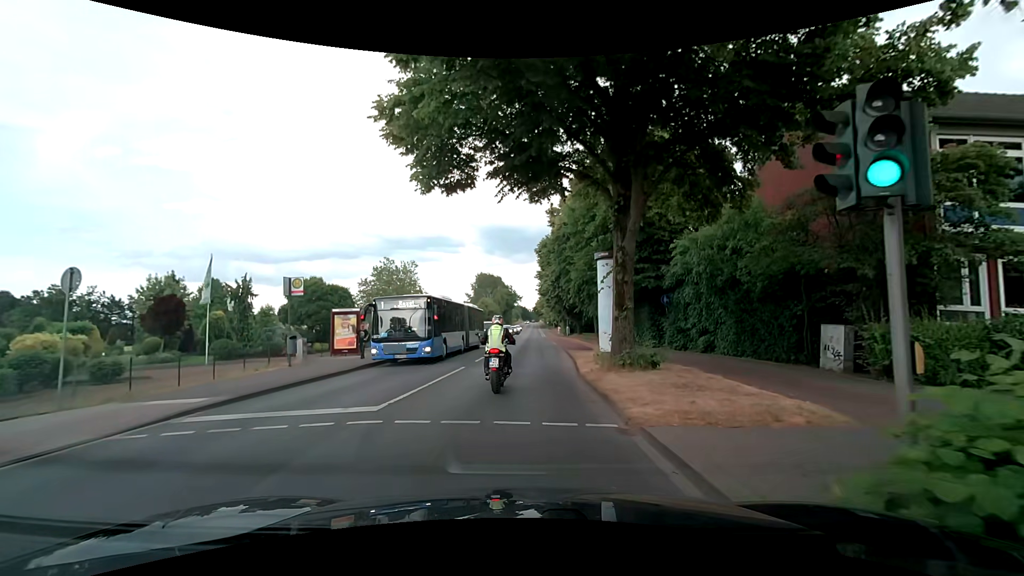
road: secondary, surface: asphalt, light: Day
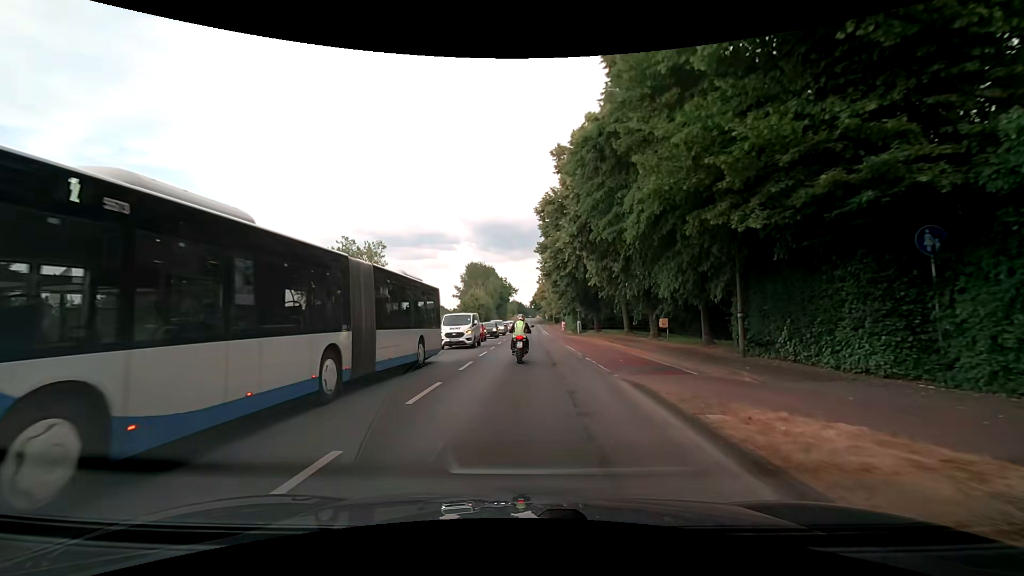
(+0.2, +19.2) m; 0°
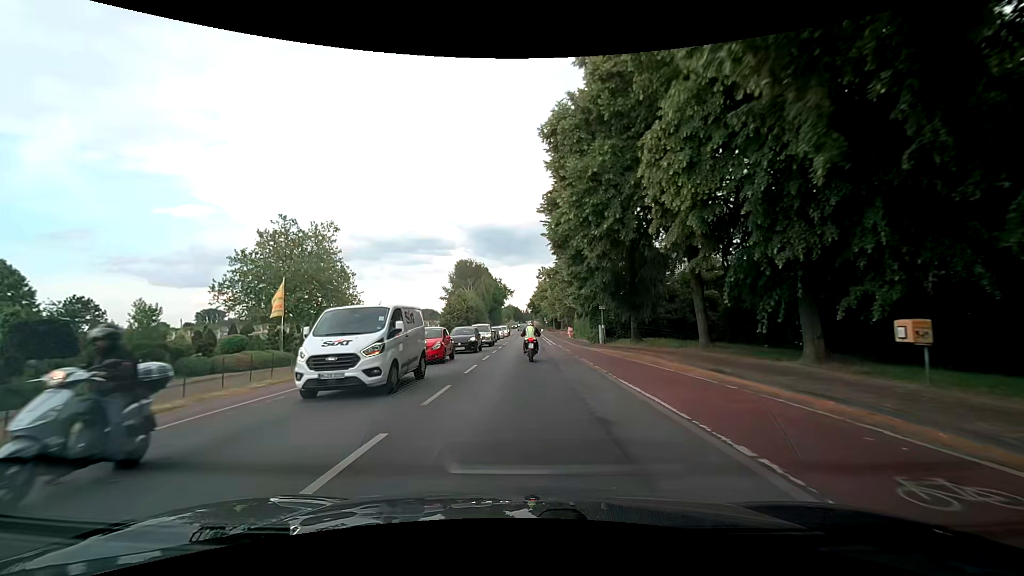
(+0.3, +17.5) m; +2°
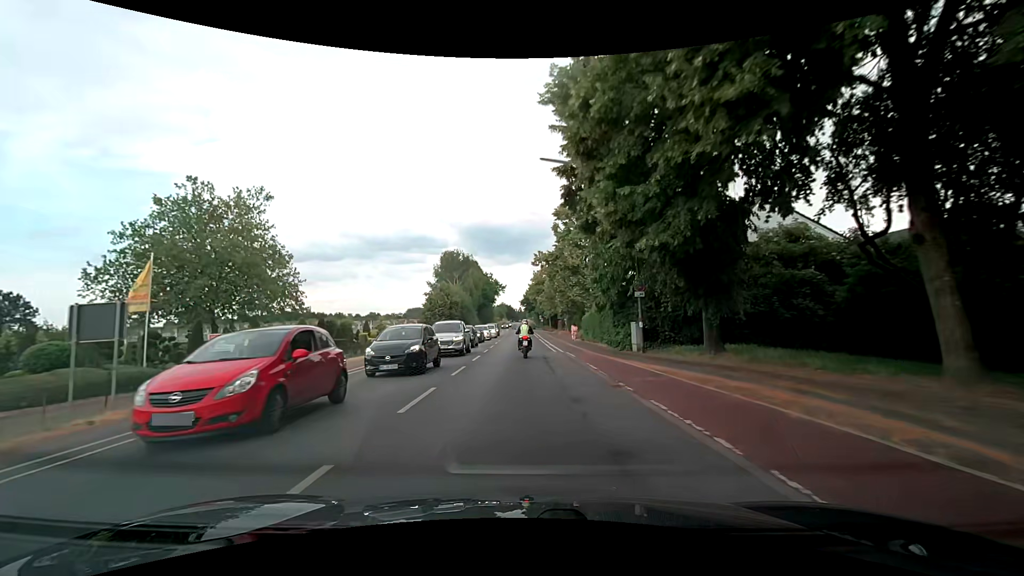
(0.0, +13.3) m; +1°
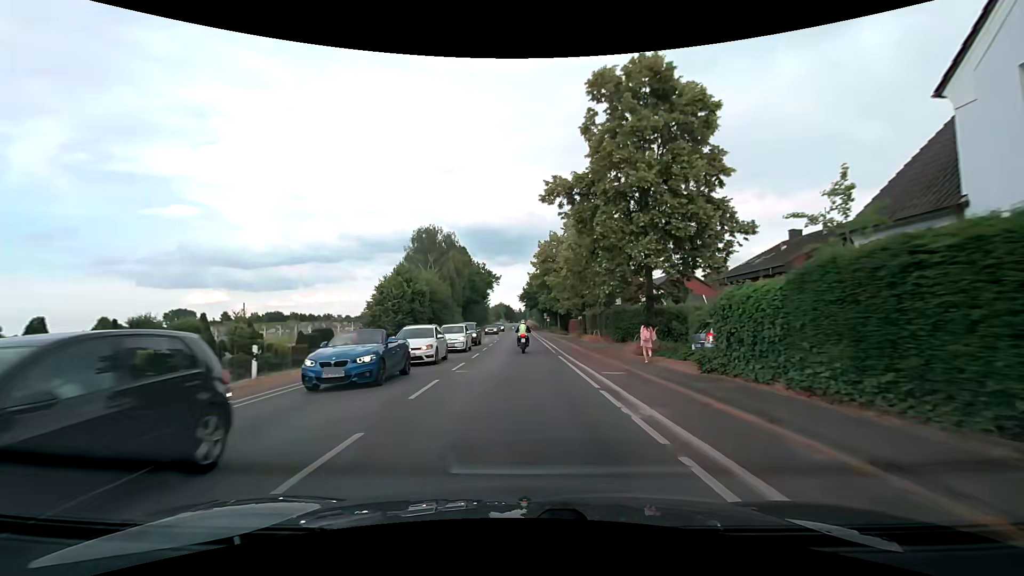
(-0.1, +28.2) m; 0°
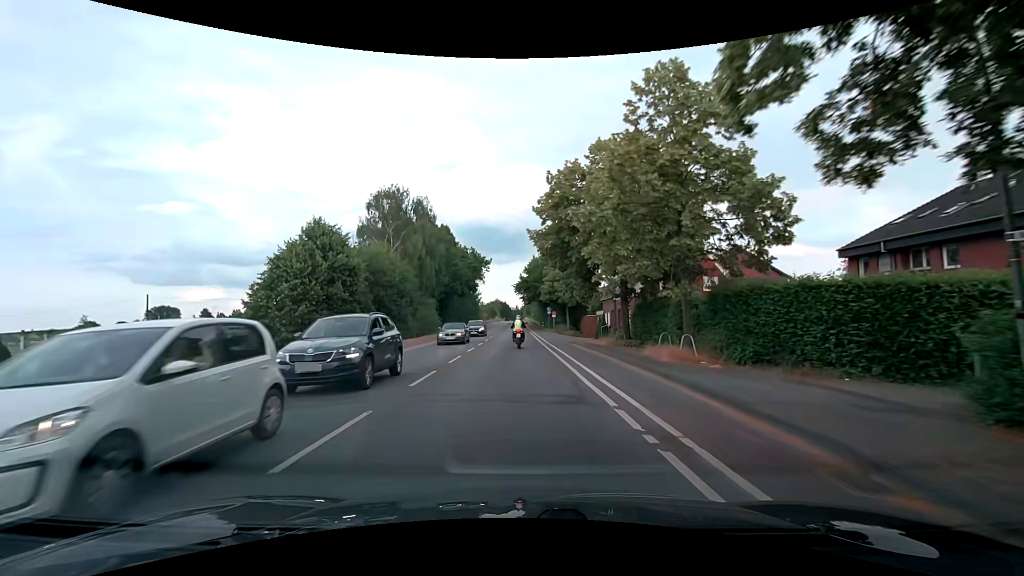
(0.0, +22.4) m; 0°
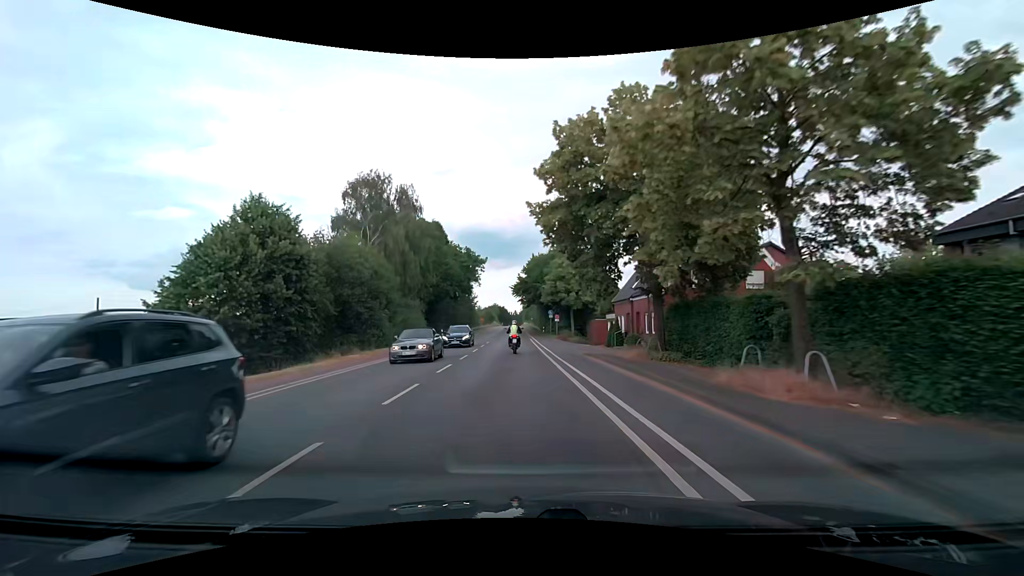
(0.0, +7.6) m; +1°
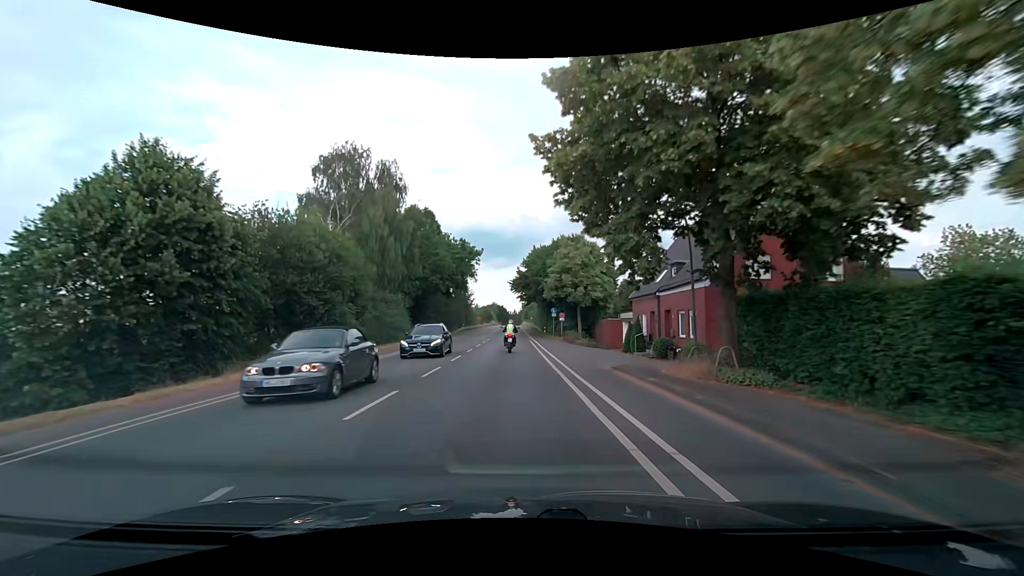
(0.0, +7.6) m; 0°
(0, +10) (0, +20) (0, +30) (-1, +40) (-1, +50) (-1, +60) (-1, +70) (-1, +80) (-1, +90) (-1, +100) m
